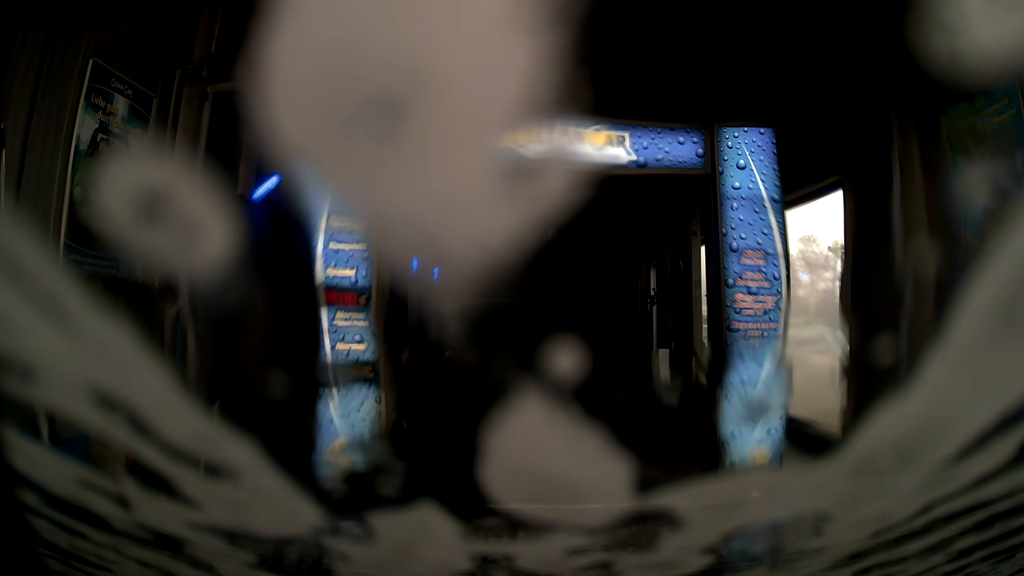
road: service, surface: asphalt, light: Day
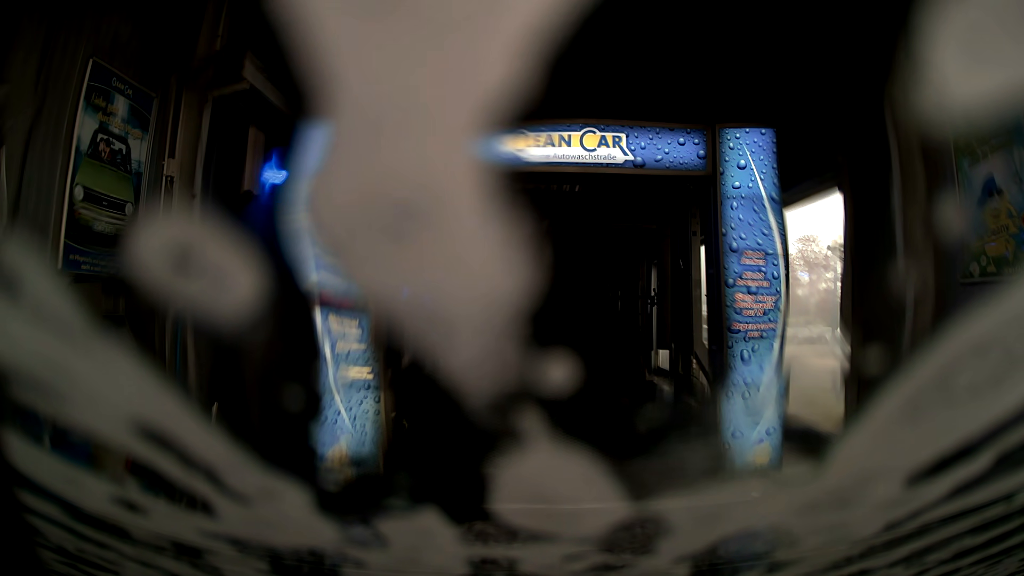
(0.0, 0.0) m; 0°
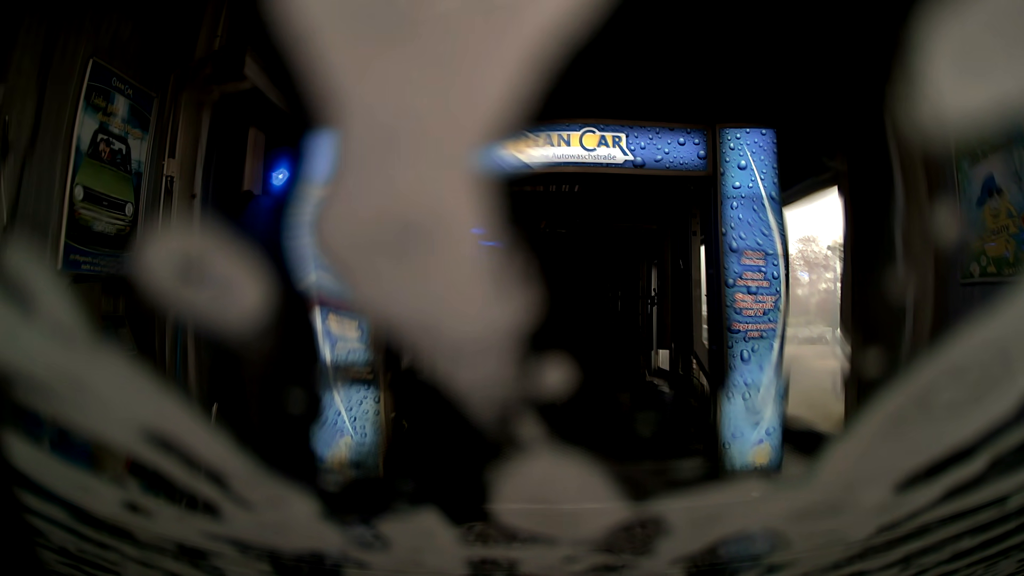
(0.0, 0.0) m; 0°
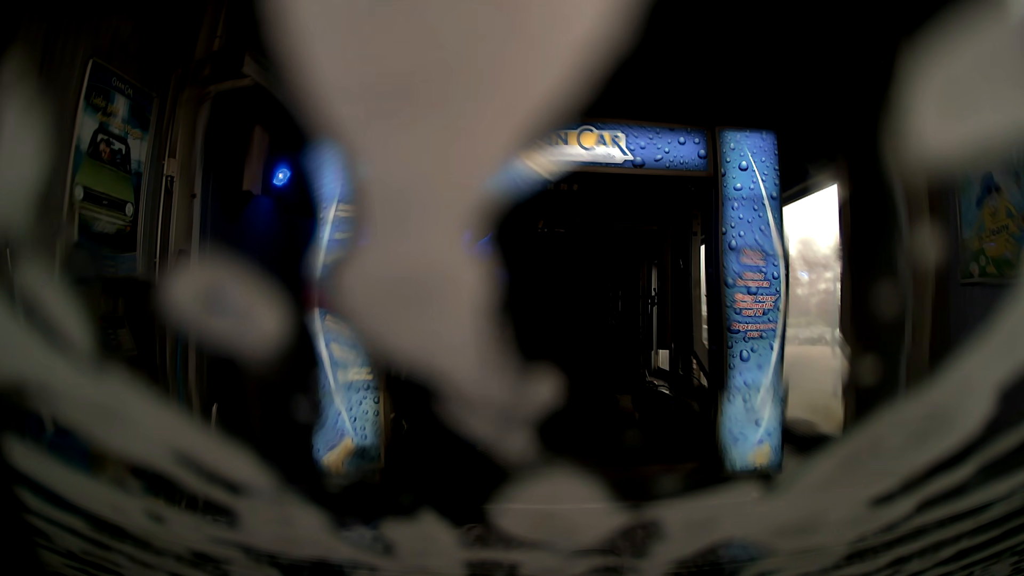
(0.0, 0.0) m; 0°
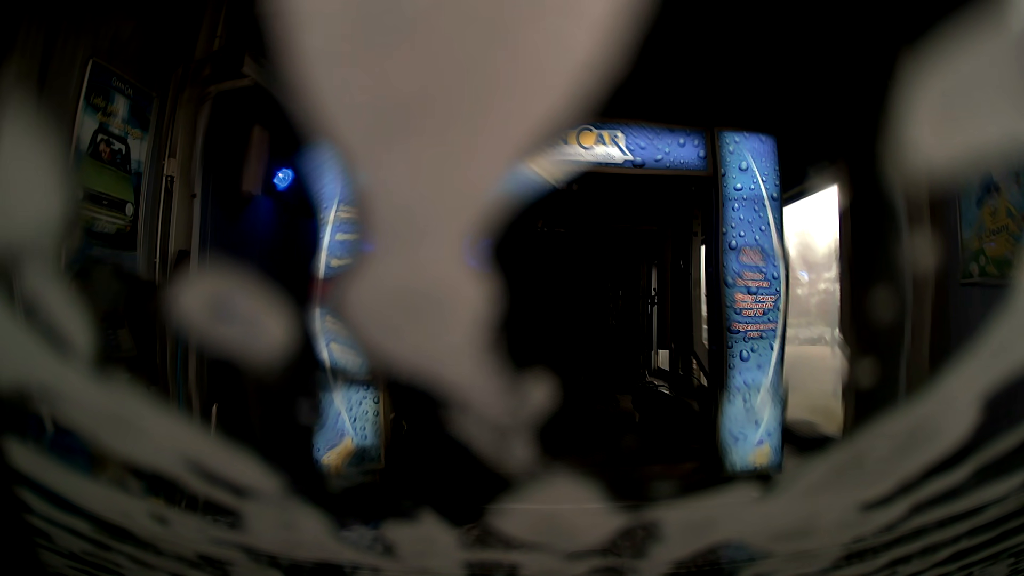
(0.0, 0.0) m; 0°
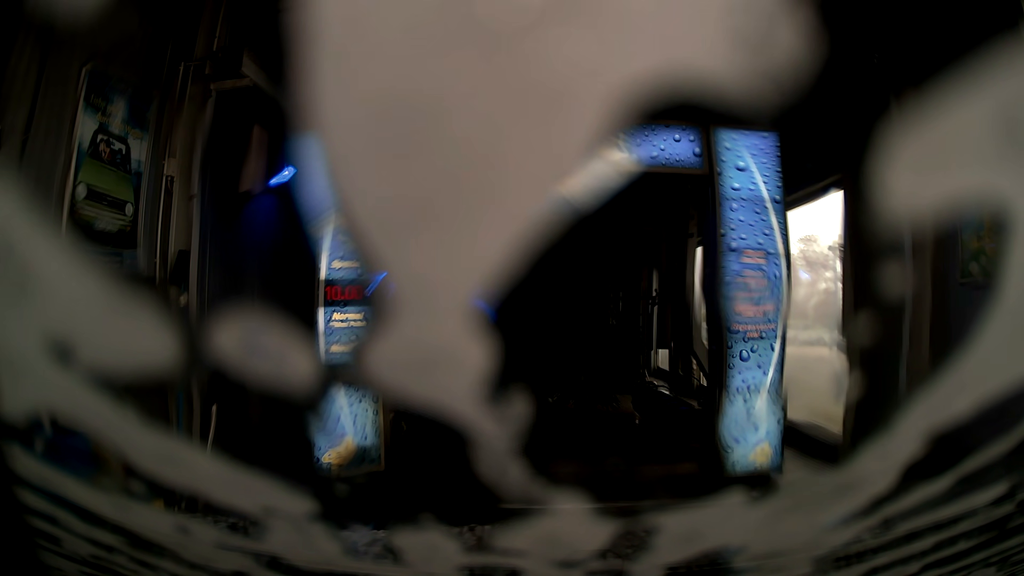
(0.0, 0.0) m; 0°
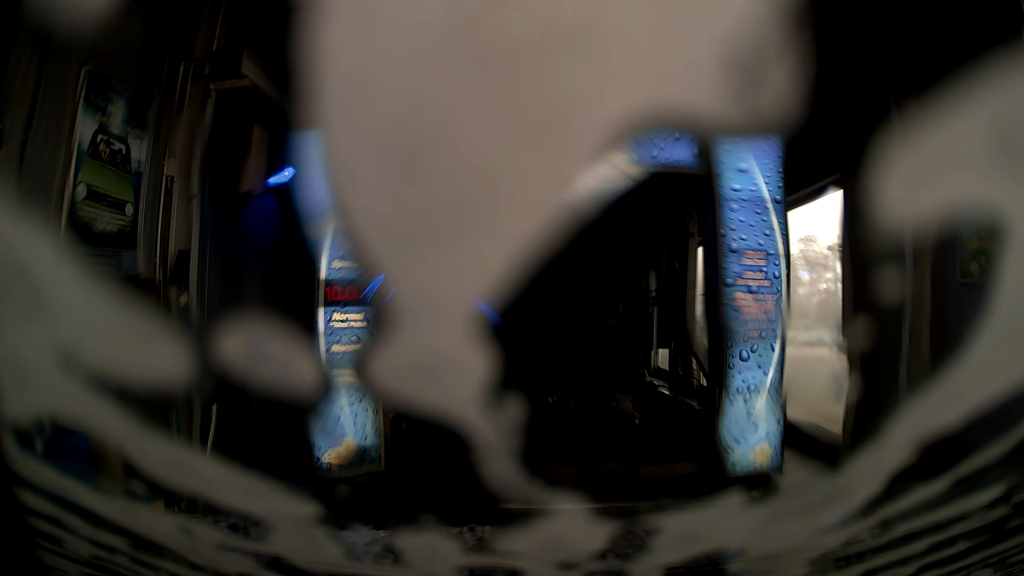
(0.0, 0.0) m; 0°
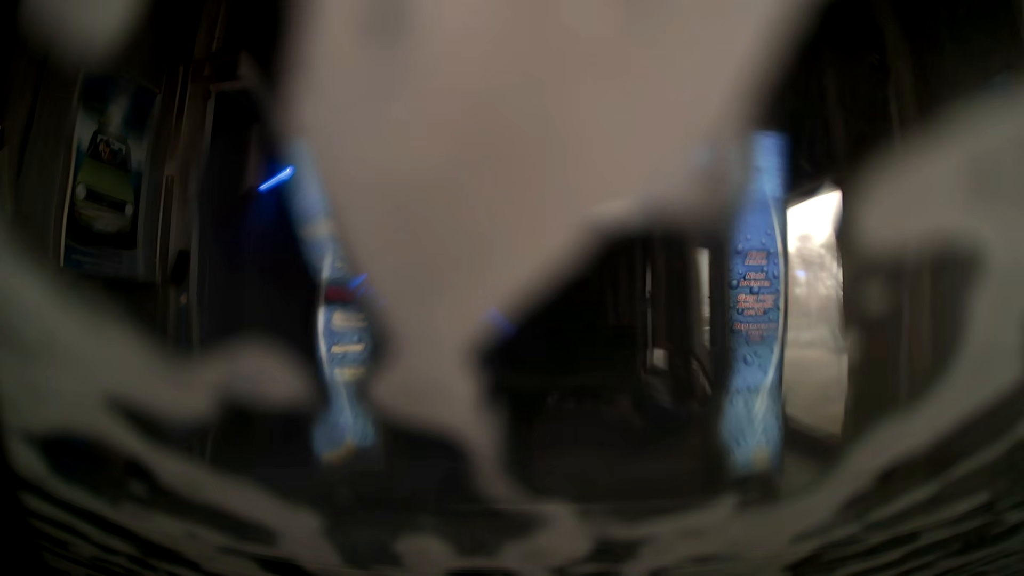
(0.0, 0.0) m; 0°
